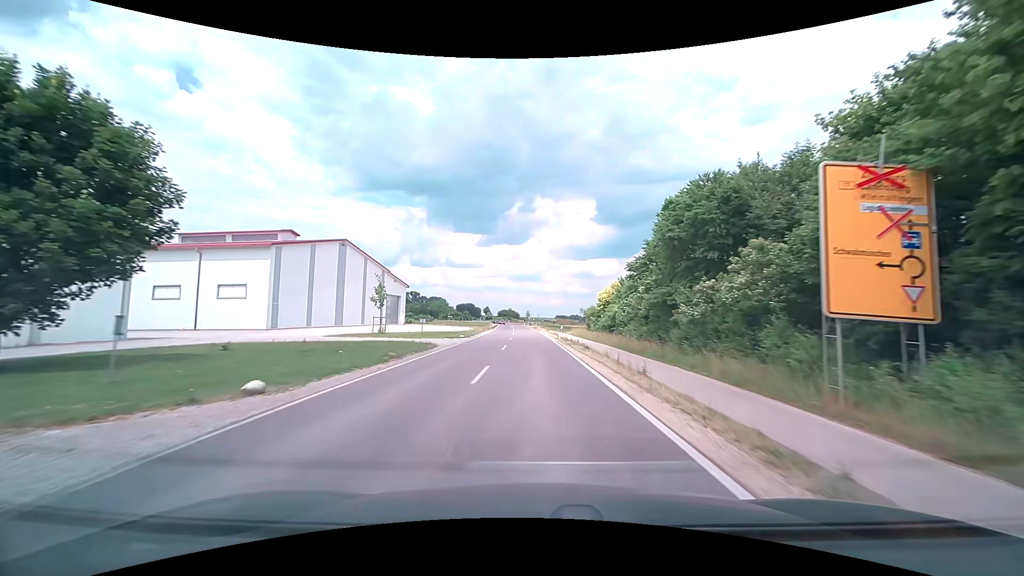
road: tertiary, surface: asphalt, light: Day
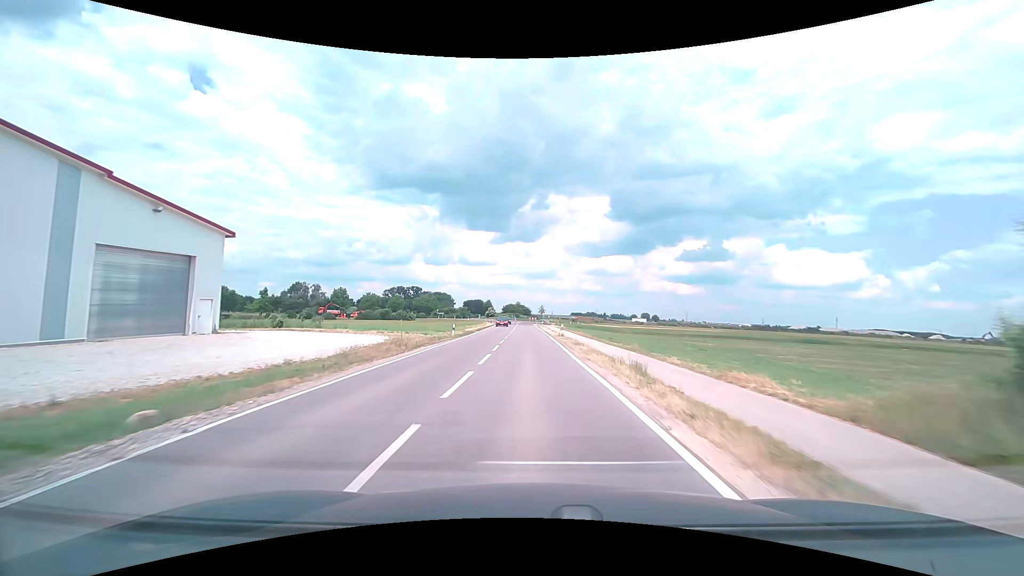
(-0.9, +50.3) m; -2°
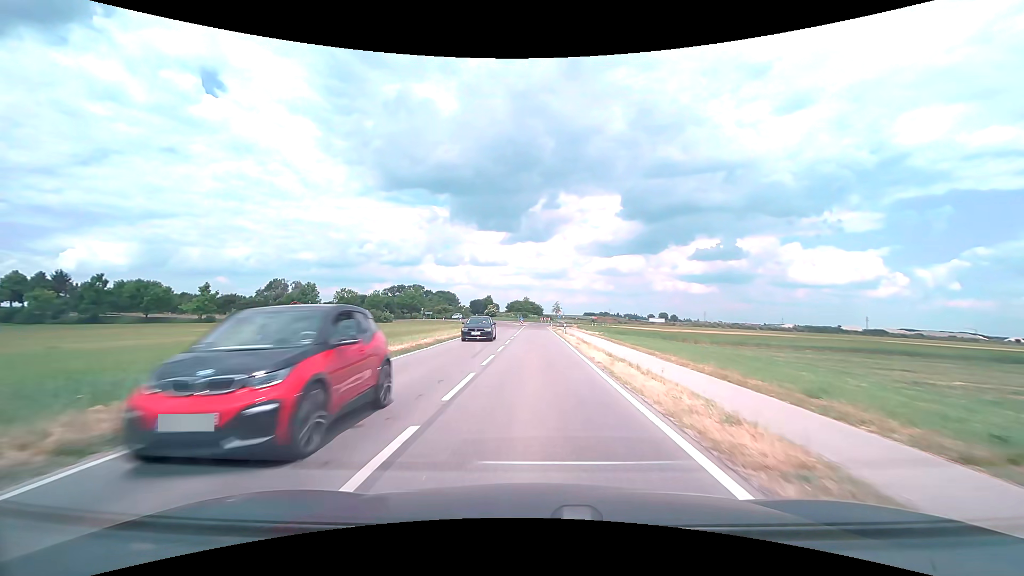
(-0.4, +35.6) m; -1°
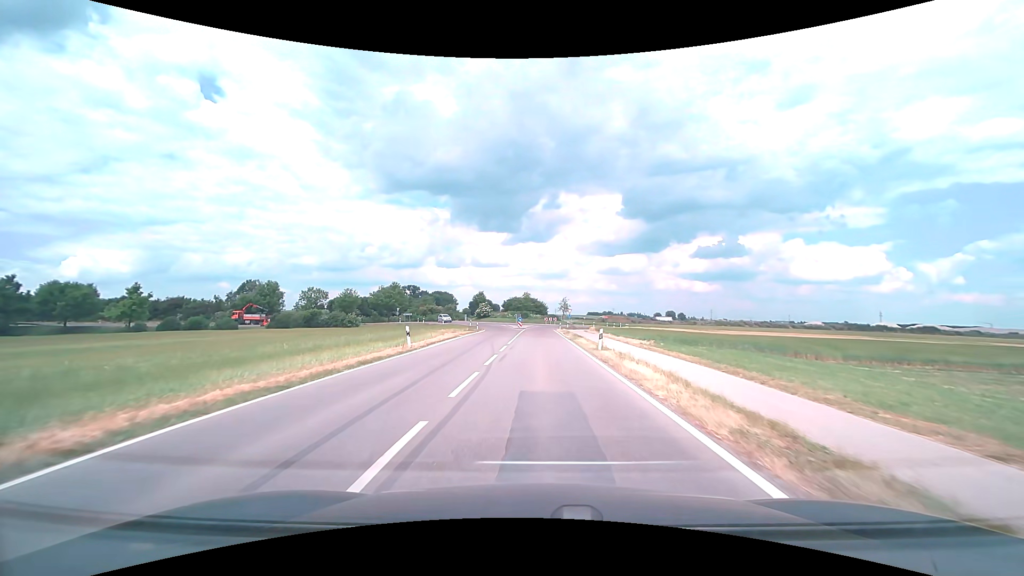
(-0.1, +23.6) m; 0°
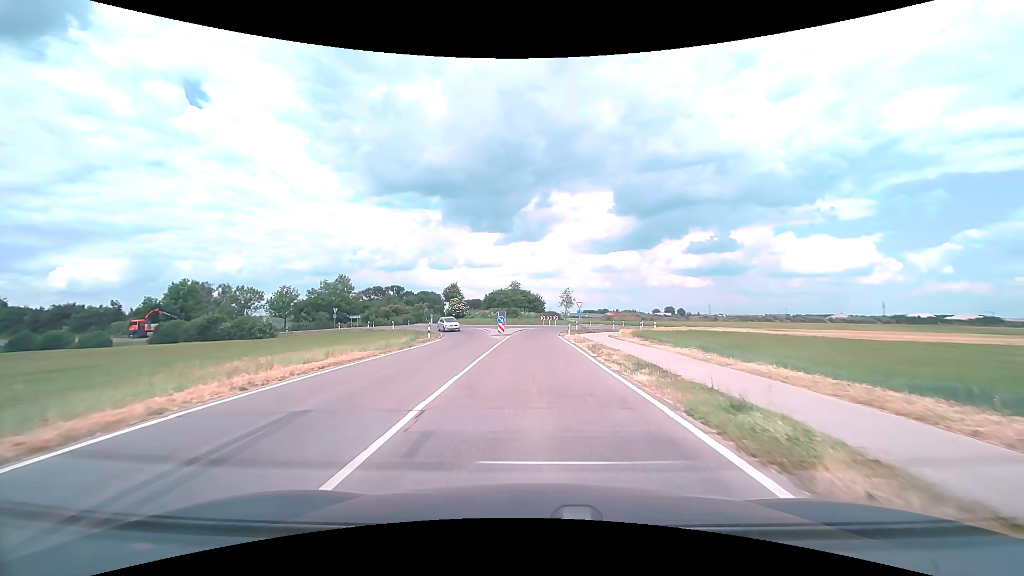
(+0.2, +27.8) m; +1°
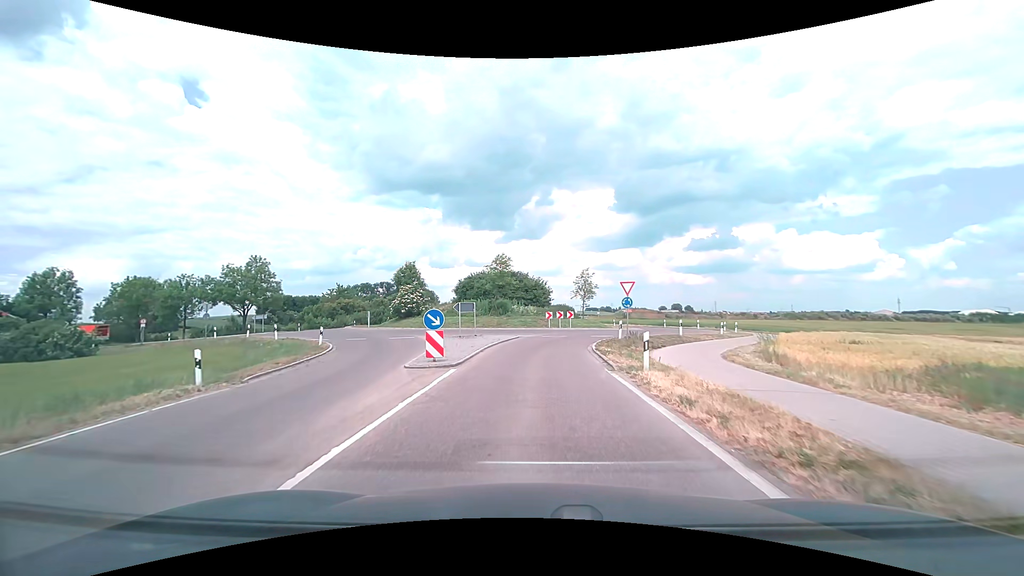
(0.0, +27.4) m; 0°
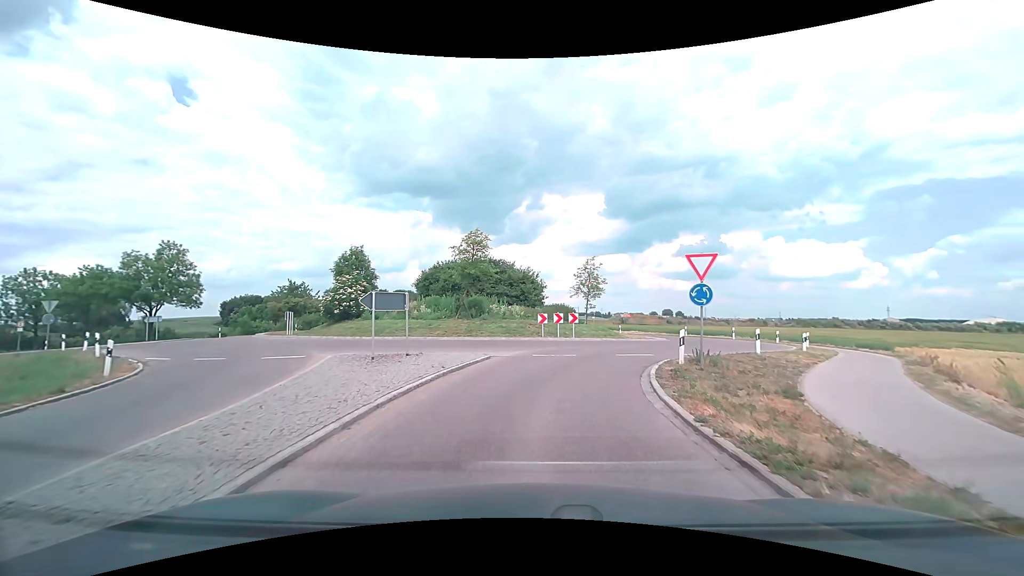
(0.0, +12.6) m; +1°
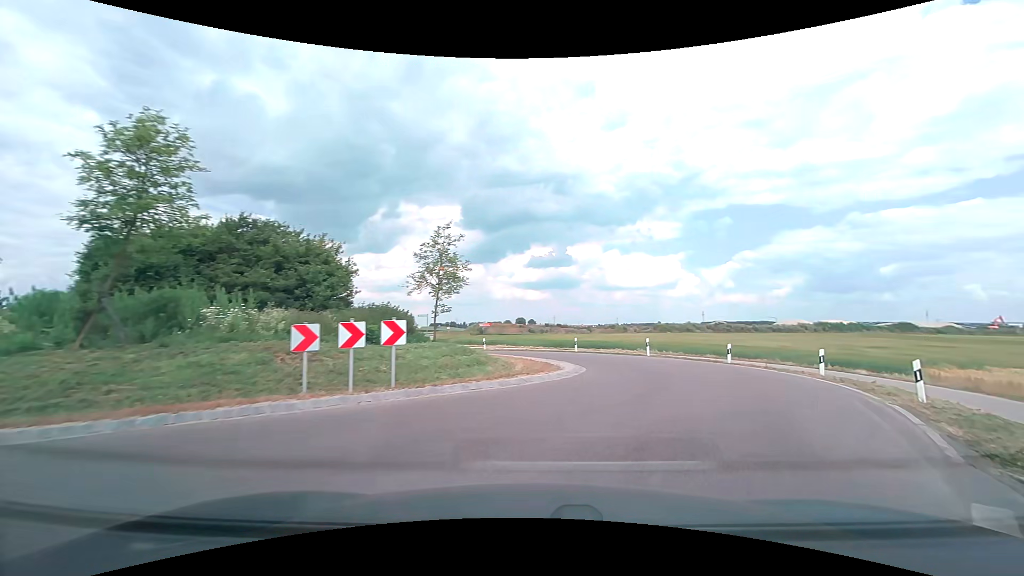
(+1.4, +16.5) m; +16°
(+2, +10) (+4, +20) (+2, +29) (-4, +37) (-12, +44) (-16, +52) (-19, +62) (-21, +72) (-23, +82) (-25, +91) m
